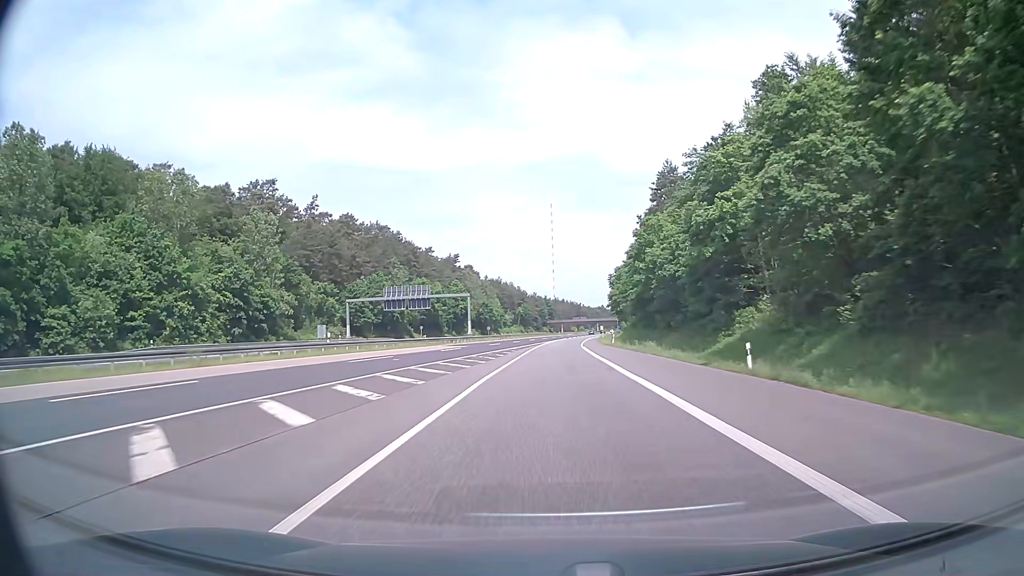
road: motorway_link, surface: asphalt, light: Day
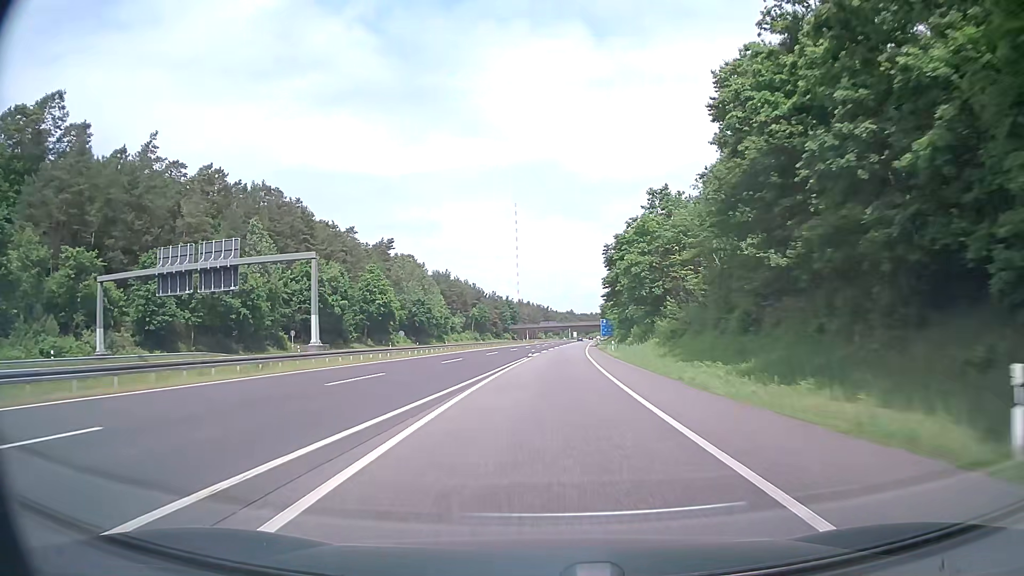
(+1.5, +63.2) m; +3°
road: motorway
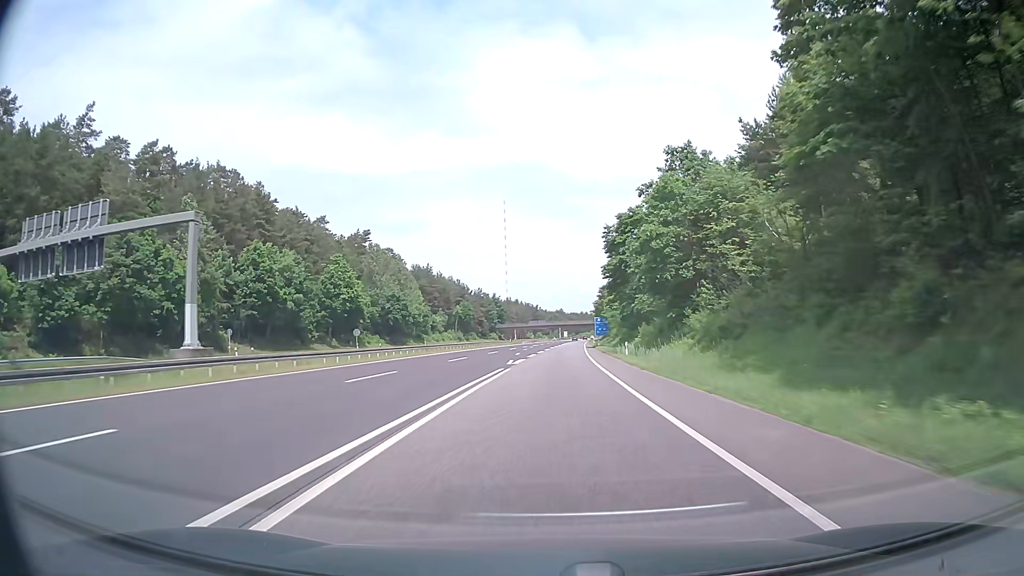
(+0.1, +16.6) m; +1°
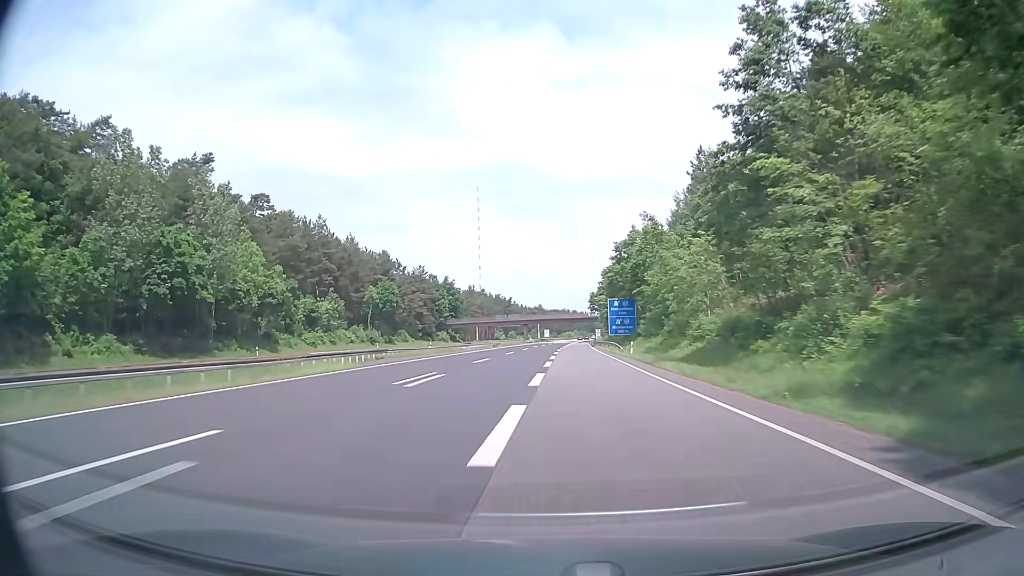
(+2.1, +87.1) m; +2°
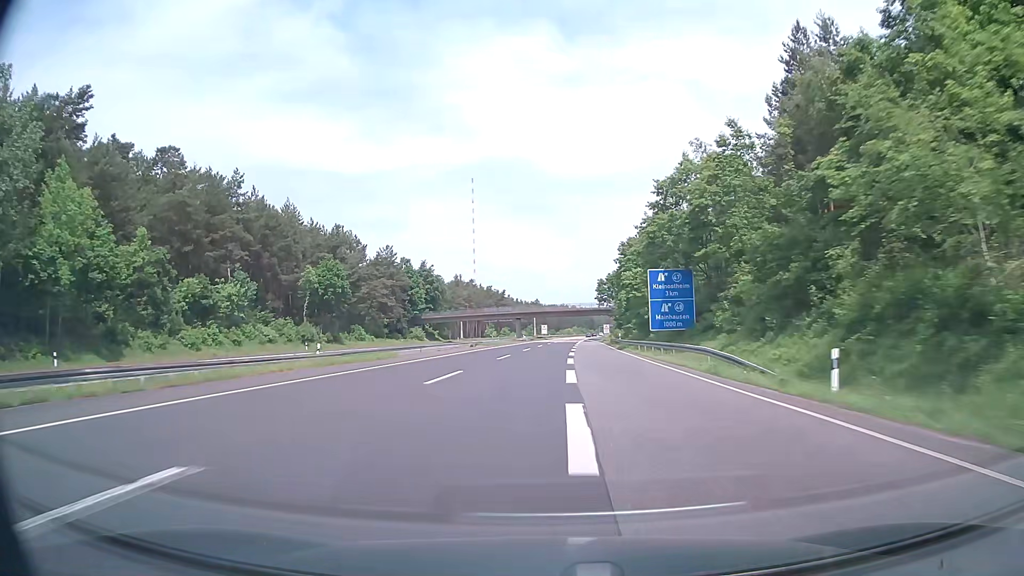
(0.0, +36.2) m; 0°
(0, +10) (0, +20) (0, +30) (0, +40) (0, +50) (+1, +60) (+1, +70) (+1, +80) (+2, +90) (+2, +100) m
